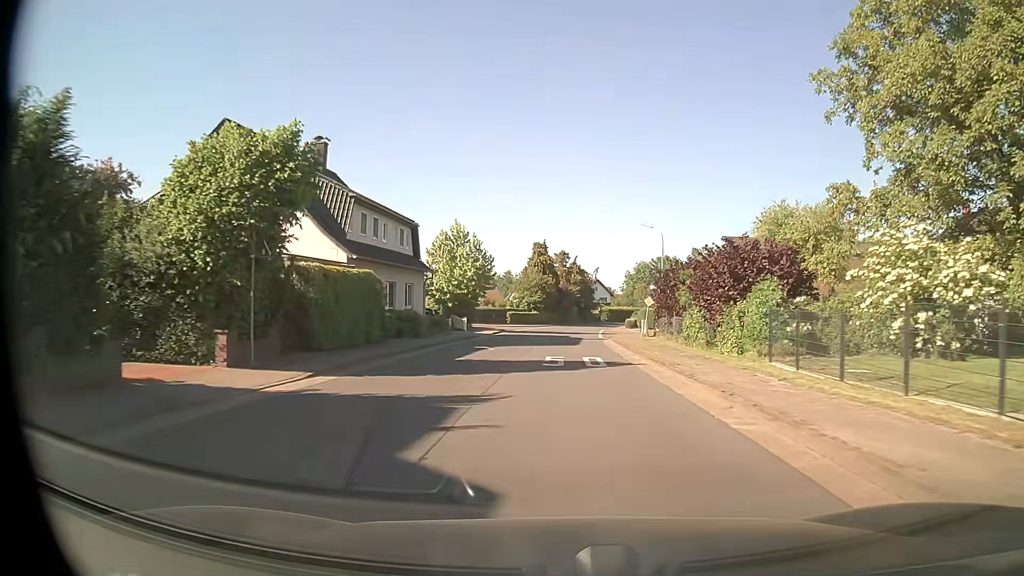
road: tertiary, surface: asphalt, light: Day
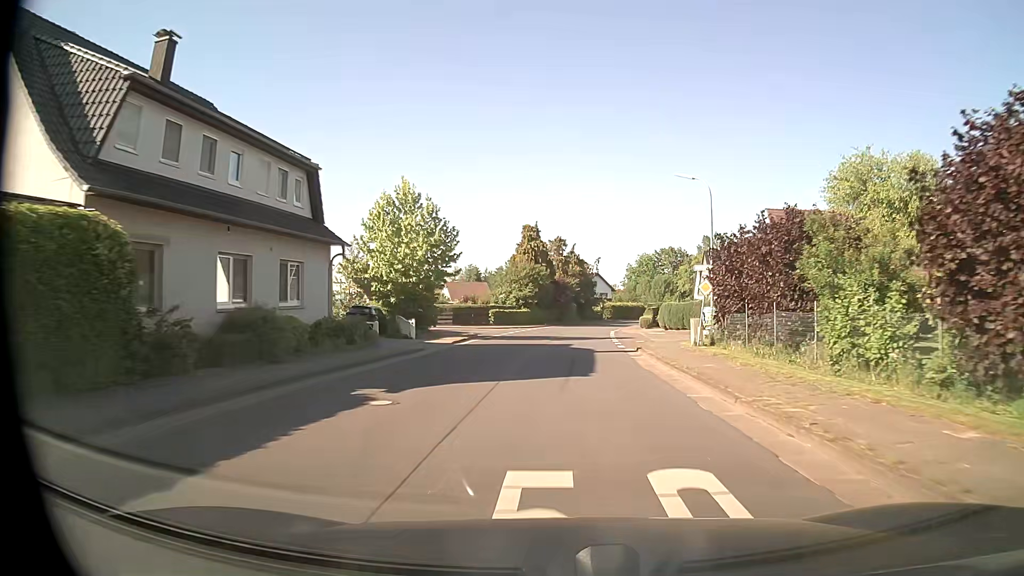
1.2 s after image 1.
(0.0, +16.1) m; 0°
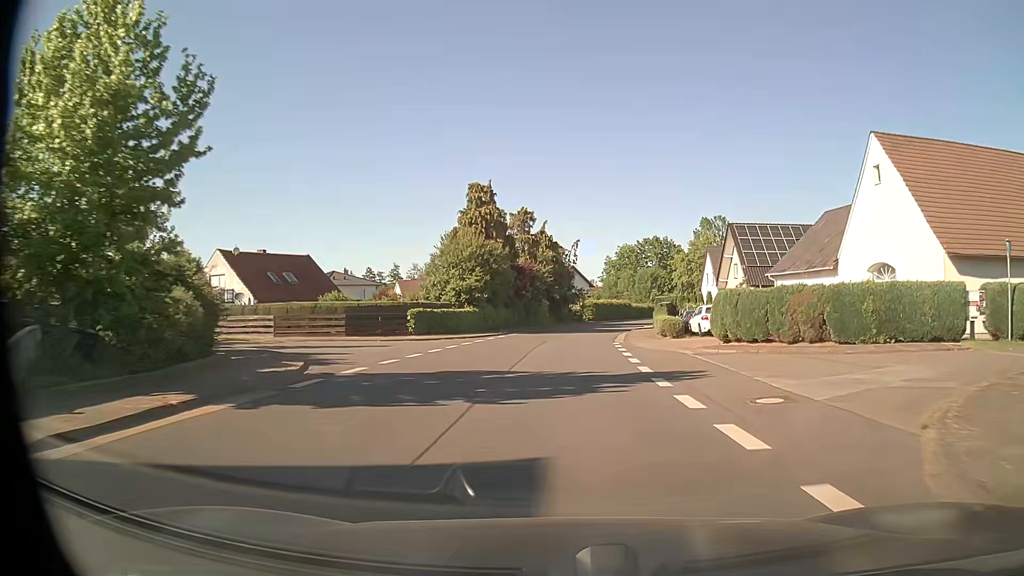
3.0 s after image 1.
(+0.6, +24.2) m; +3°
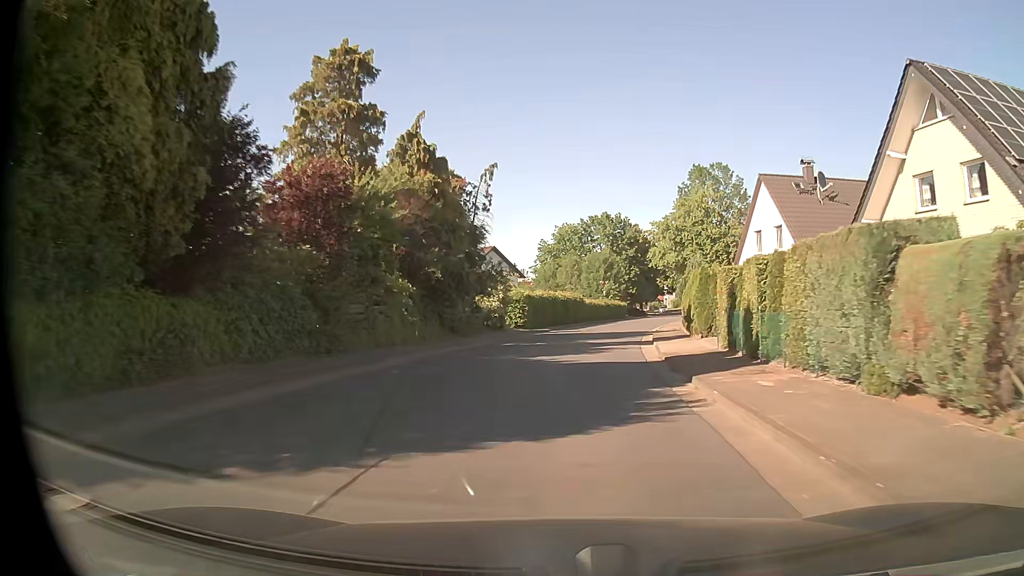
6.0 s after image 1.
(+1.7, +40.3) m; +6°
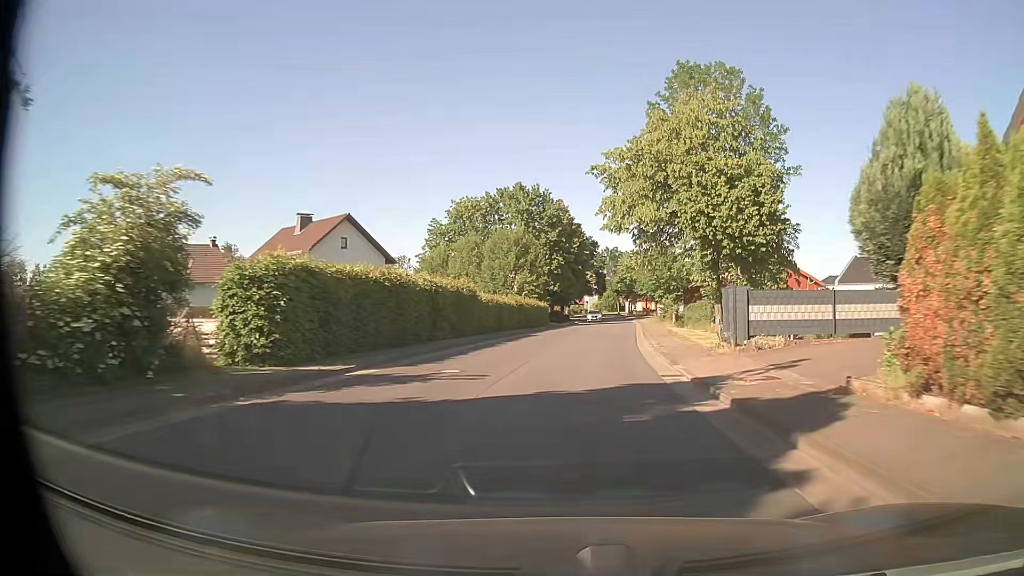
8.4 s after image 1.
(+2.1, +32.1) m; +8°
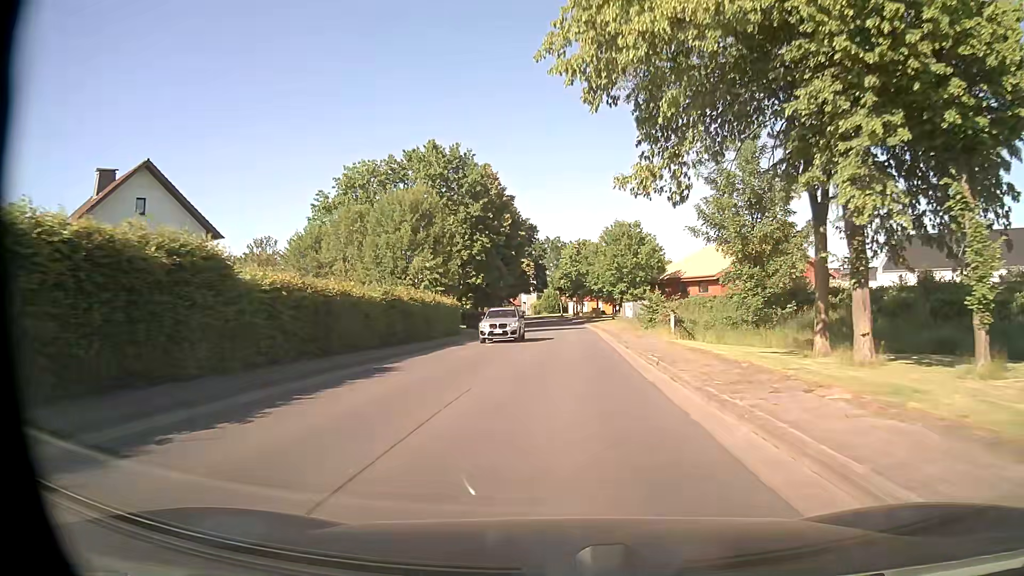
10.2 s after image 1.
(+1.1, +24.1) m; +5°
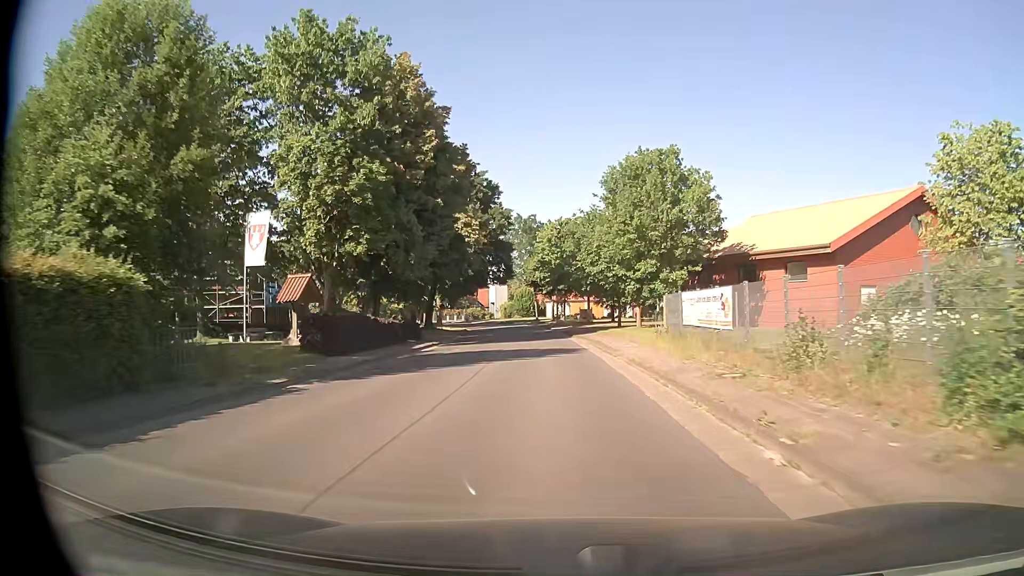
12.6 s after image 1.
(+0.6, +32.2) m; +2°
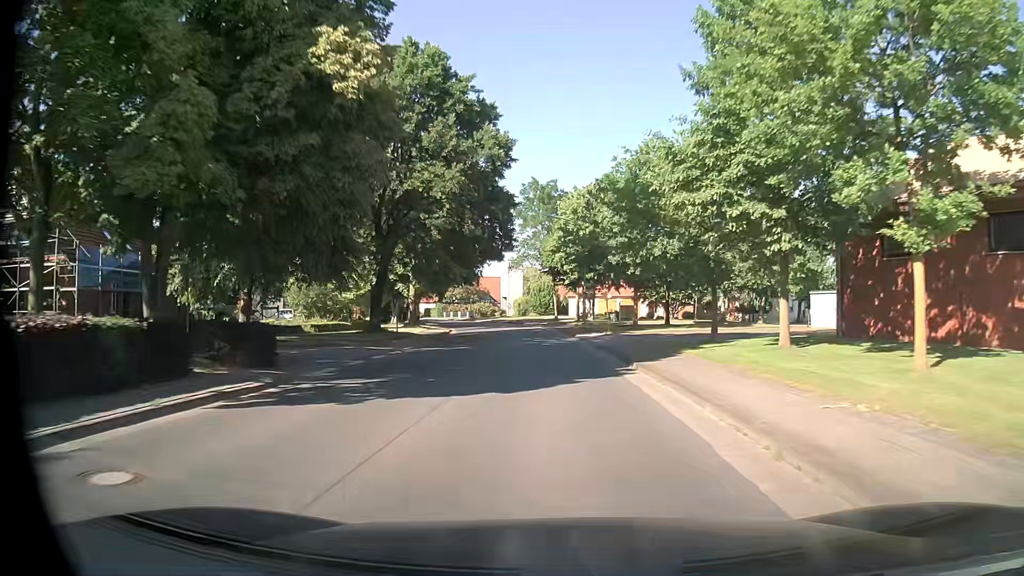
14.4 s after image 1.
(-0.3, +24.1) m; -2°
(0, +10) (-1, +20) (-1, +30) (-2, +40) (-3, +50) (-4, +60) (-6, +70) (-8, +79) (-11, +89) (-15, +98) m
